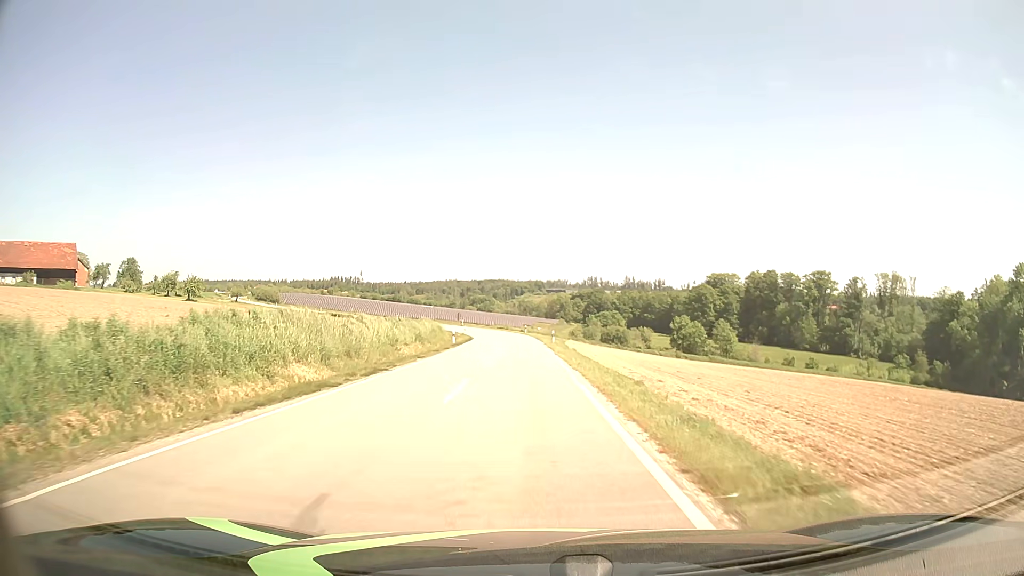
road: tertiary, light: Day
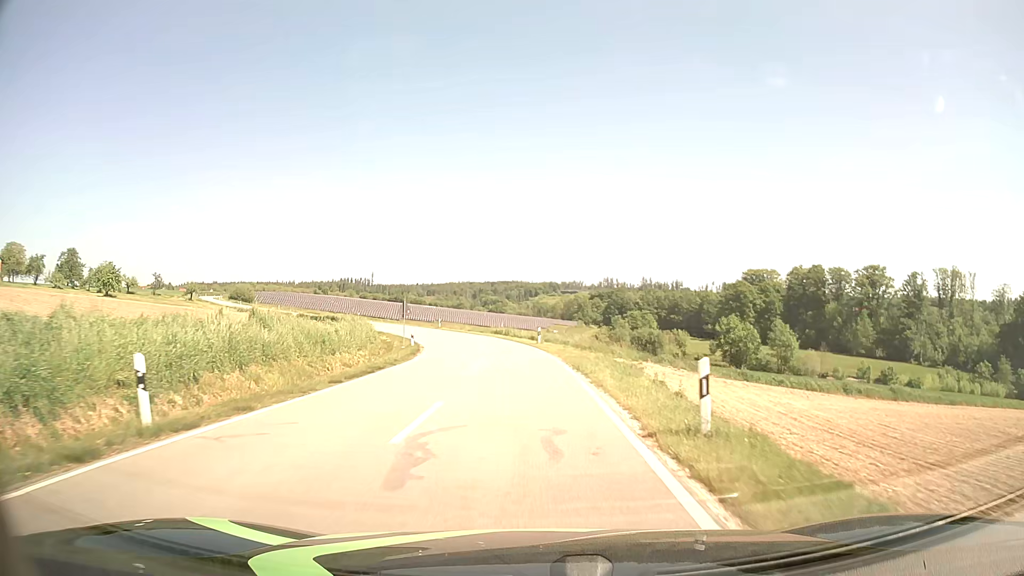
(-0.3, +40.0) m; -1°
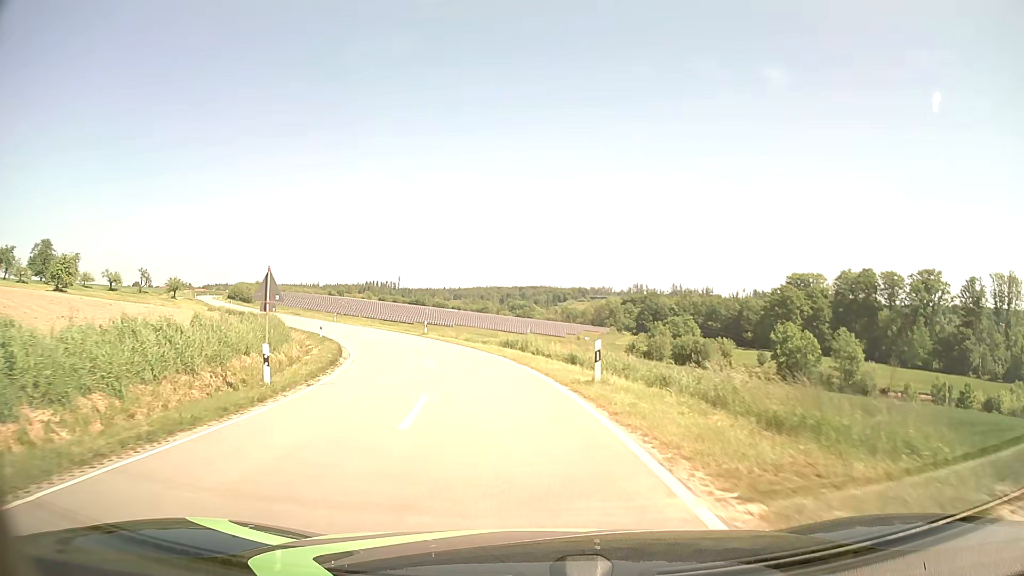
(-0.4, +23.2) m; -2°
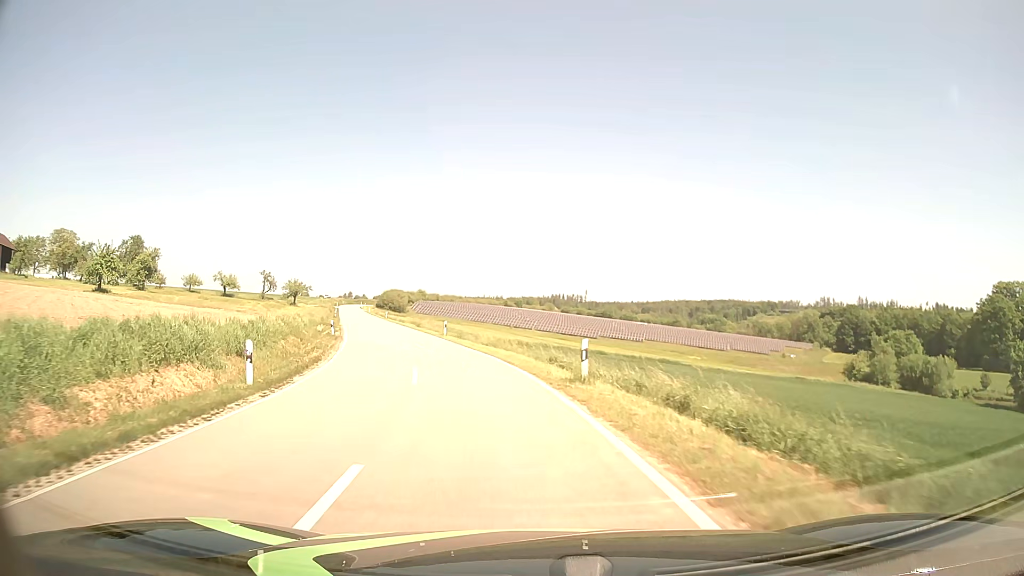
(-3.8, +30.7) m; -15°
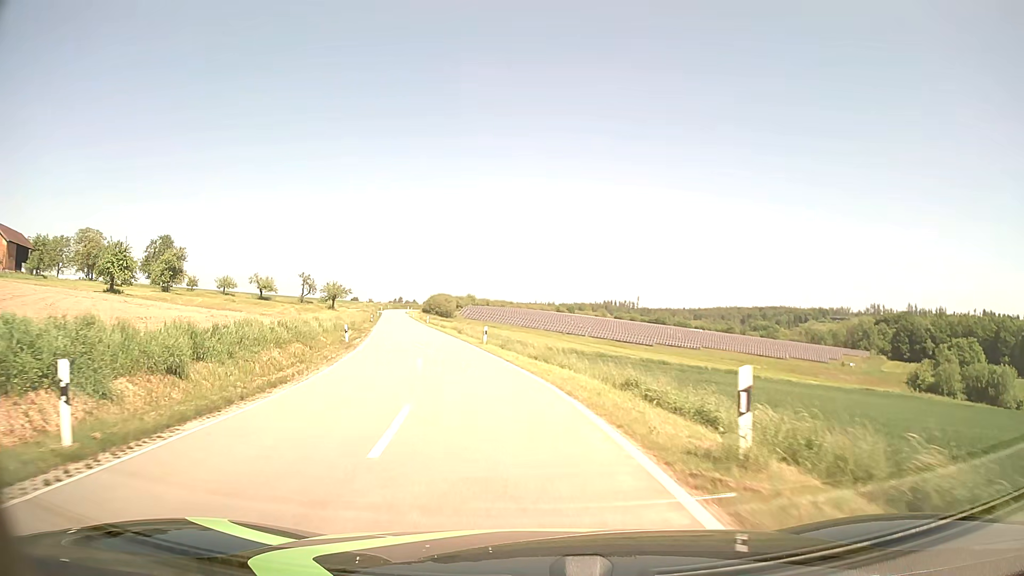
(-0.4, +7.7) m; -5°
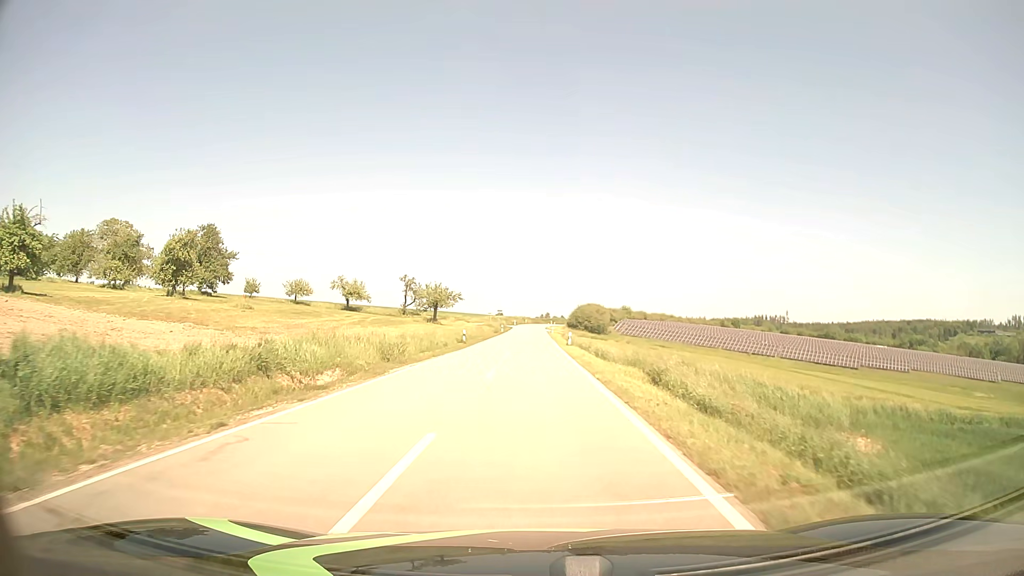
(-5.3, +38.8) m; -13°
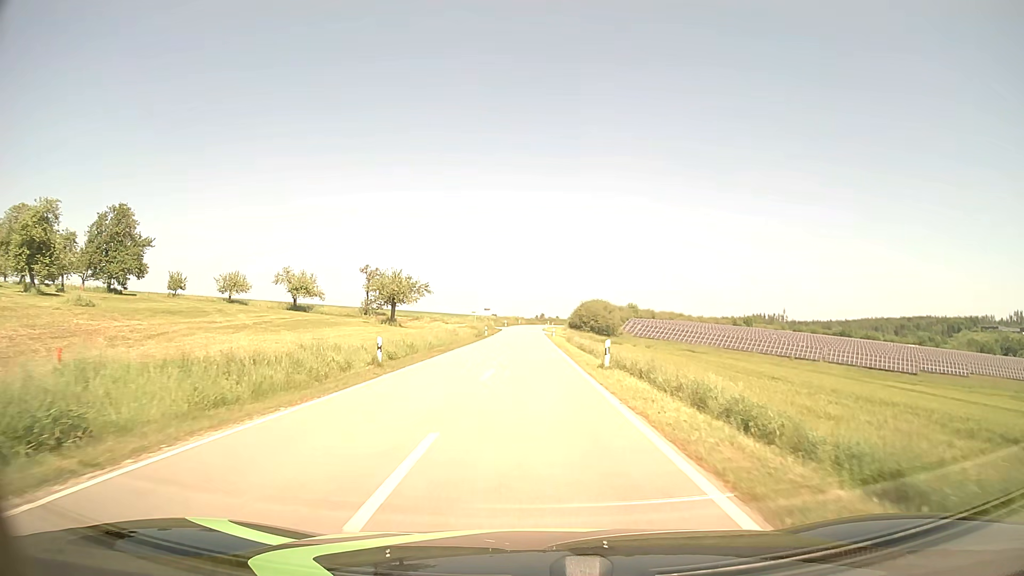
(0.0, +24.2) m; 0°
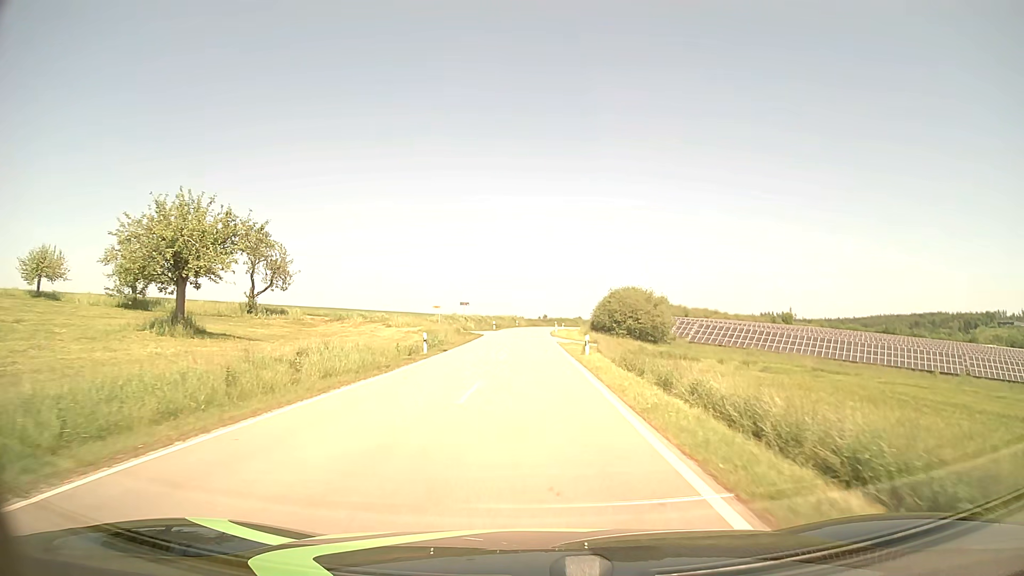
(-0.1, +40.7) m; 0°
(0, +10) (0, +20) (0, +30) (0, +40) (0, +50) (0, +60) (0, +70) (0, +80) (+1, +90) (+1, +100) m
